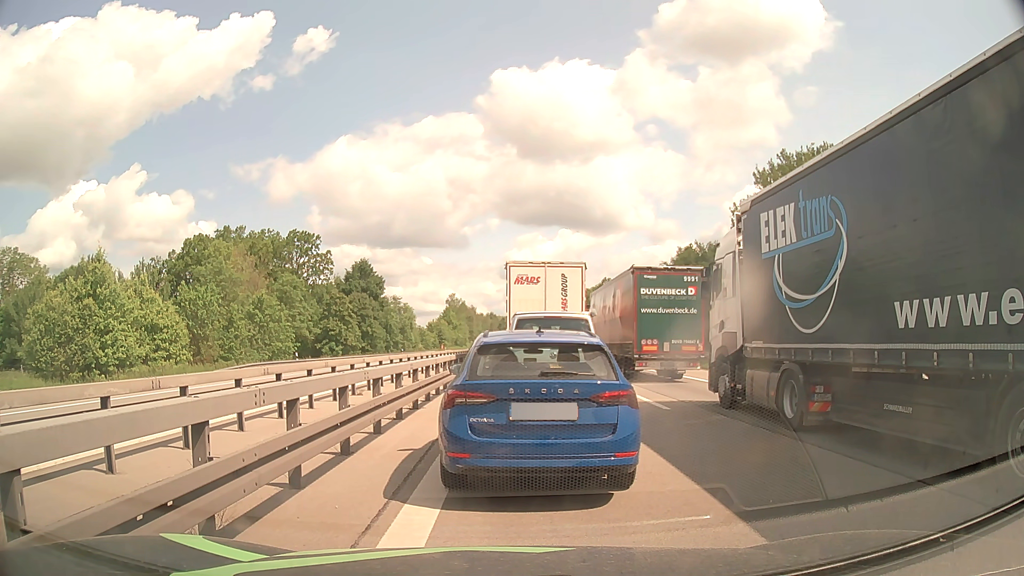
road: motorway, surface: asphalt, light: Day
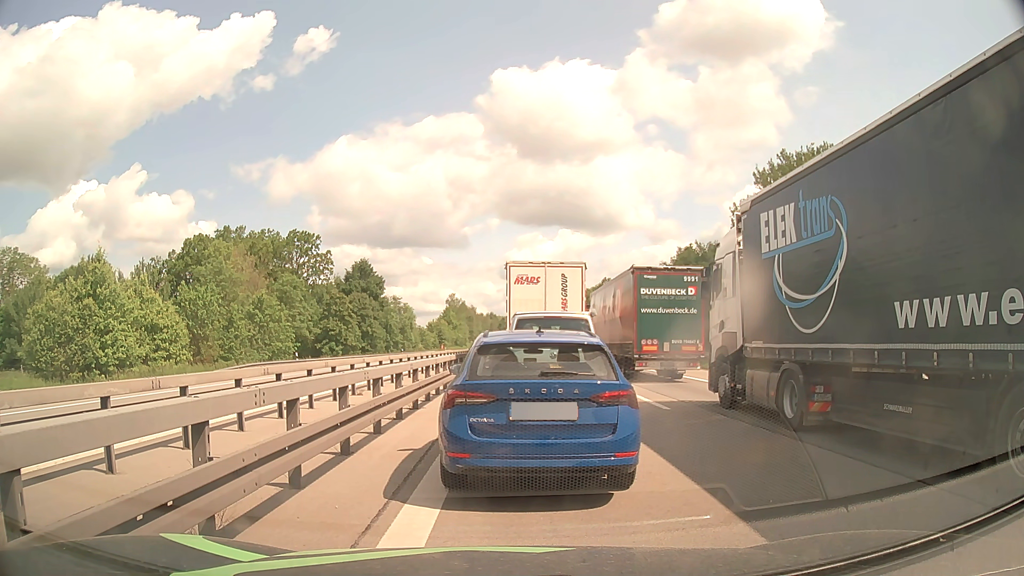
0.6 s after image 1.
(0.0, 0.0) m; 0°
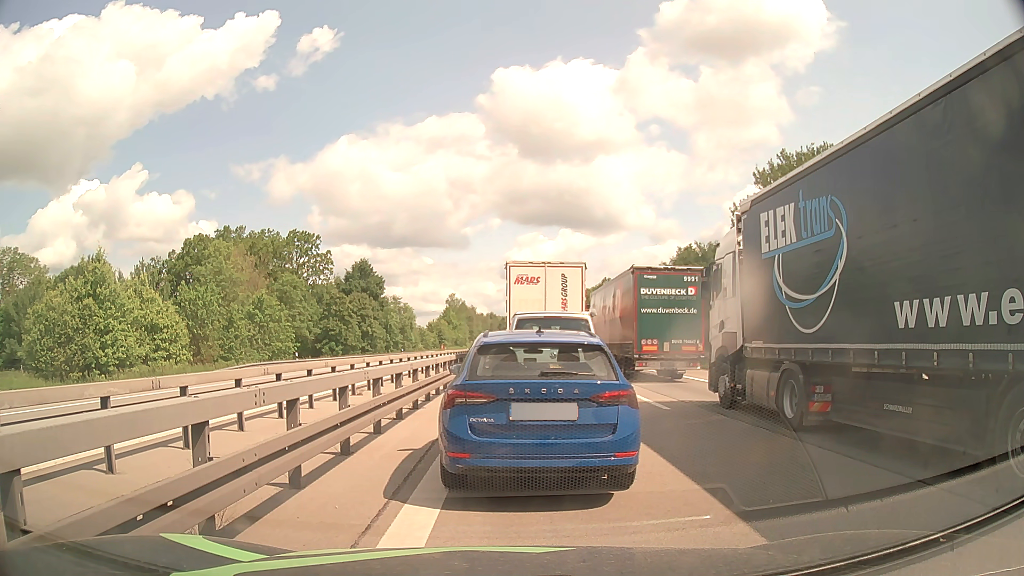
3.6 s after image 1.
(0.0, 0.0) m; 0°
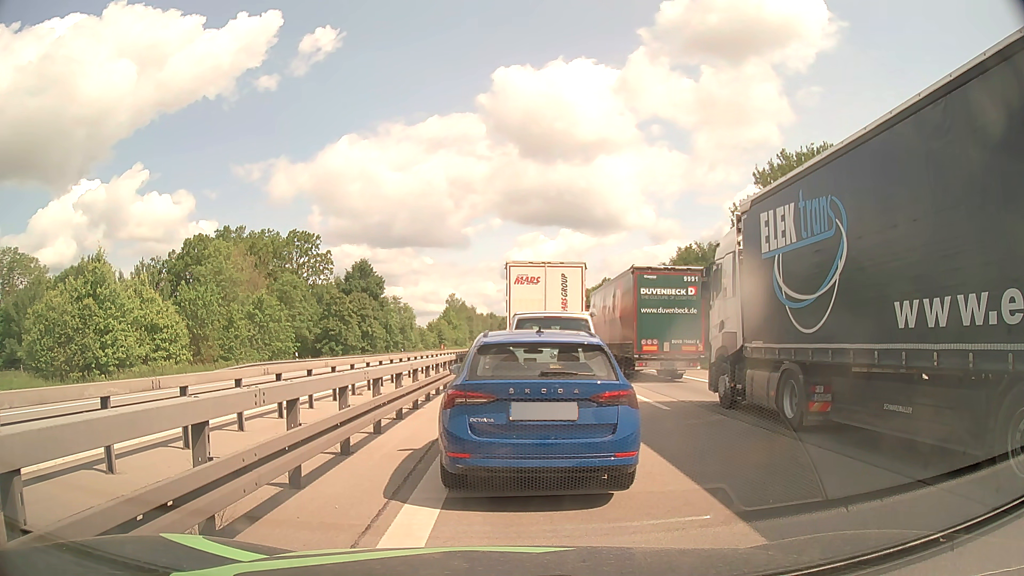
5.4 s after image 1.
(0.0, 0.0) m; 0°
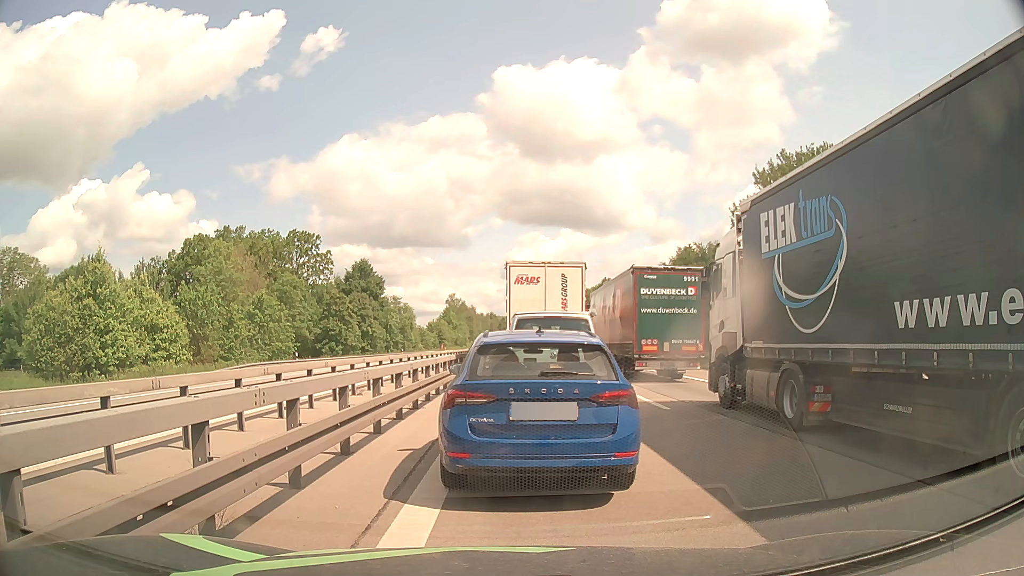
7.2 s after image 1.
(0.0, 0.0) m; 0°
